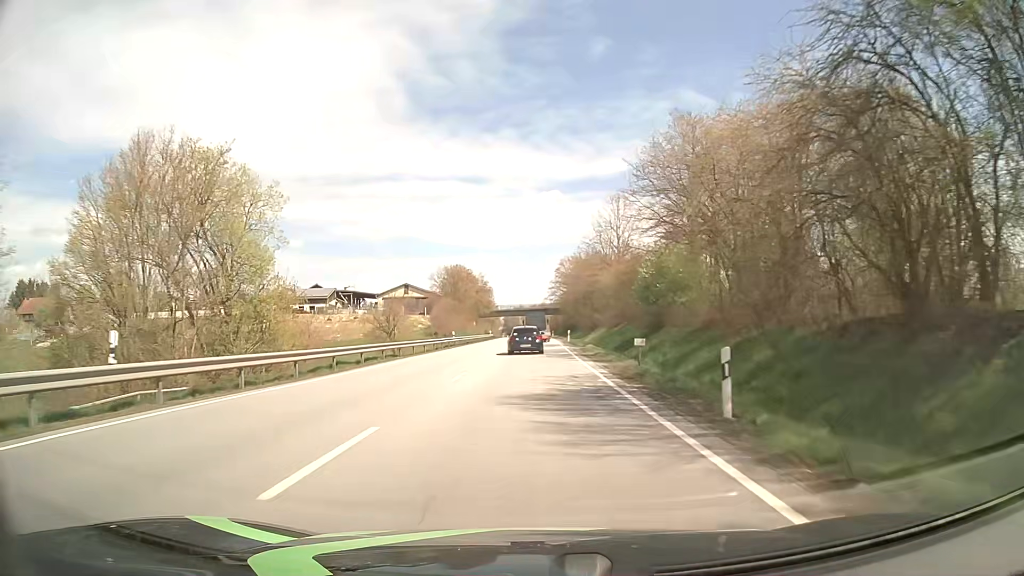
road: primary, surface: asphalt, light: Day
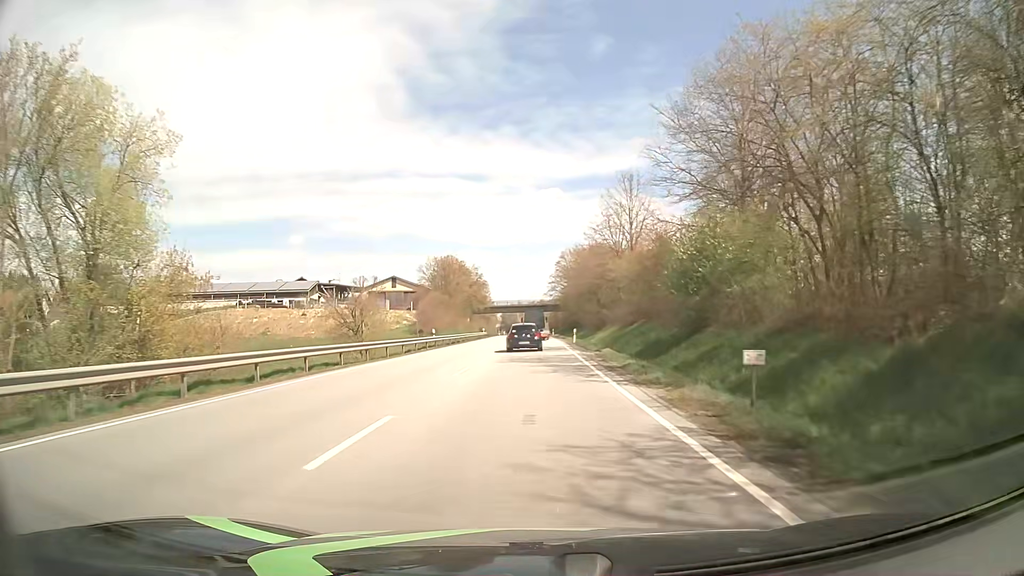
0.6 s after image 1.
(0.0, +11.0) m; 0°
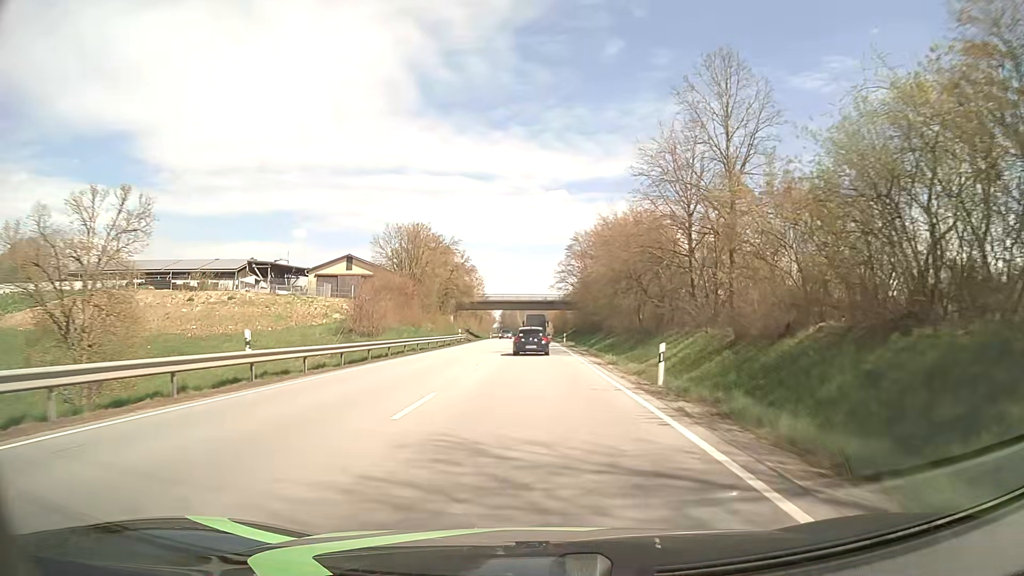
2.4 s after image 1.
(-0.1, +32.9) m; 0°
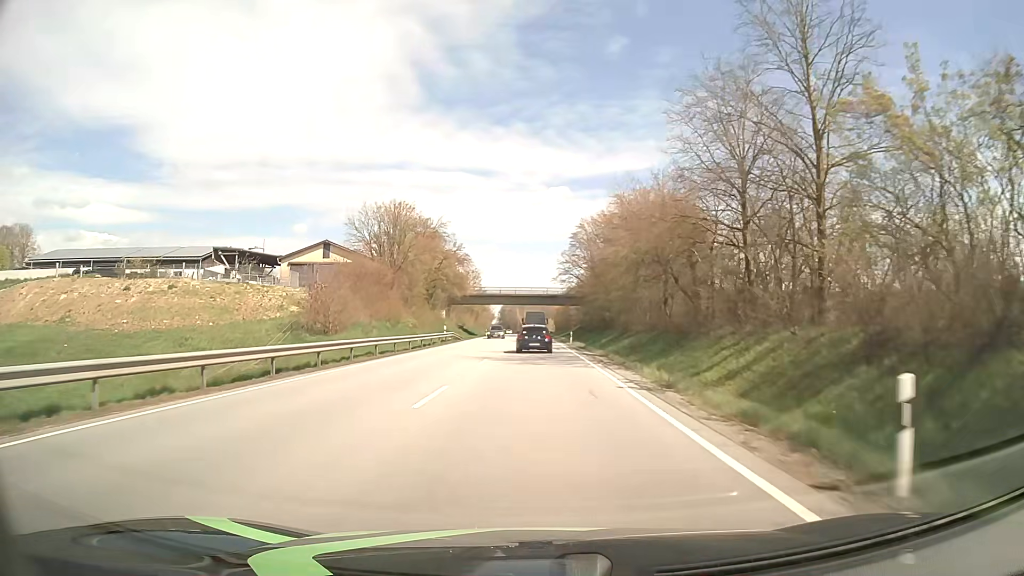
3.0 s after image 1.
(0.0, +11.0) m; 0°
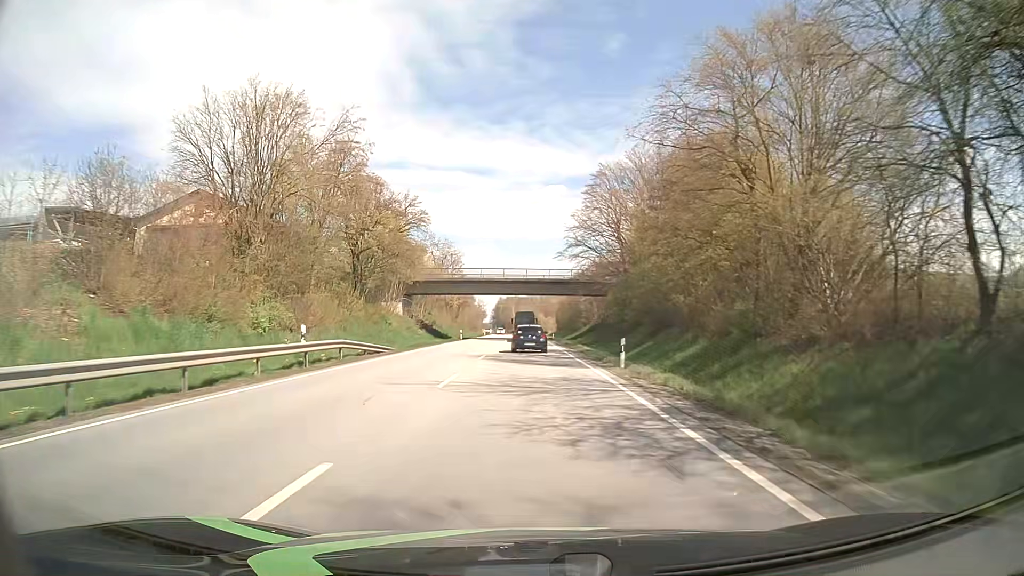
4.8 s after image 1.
(+0.2, +33.0) m; +1°
